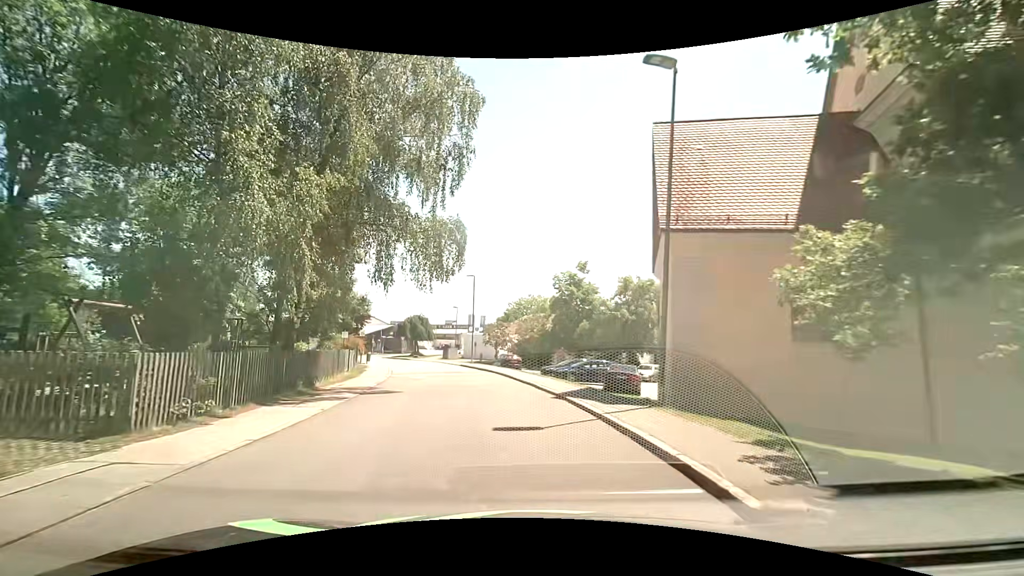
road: residential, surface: asphalt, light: Day
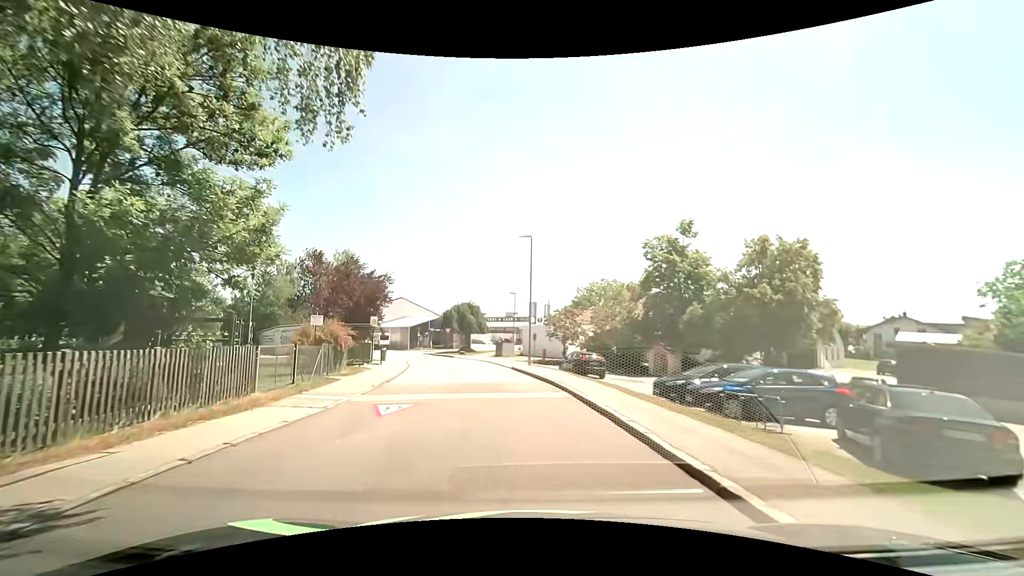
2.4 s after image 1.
(-1.0, +14.7) m; -6°
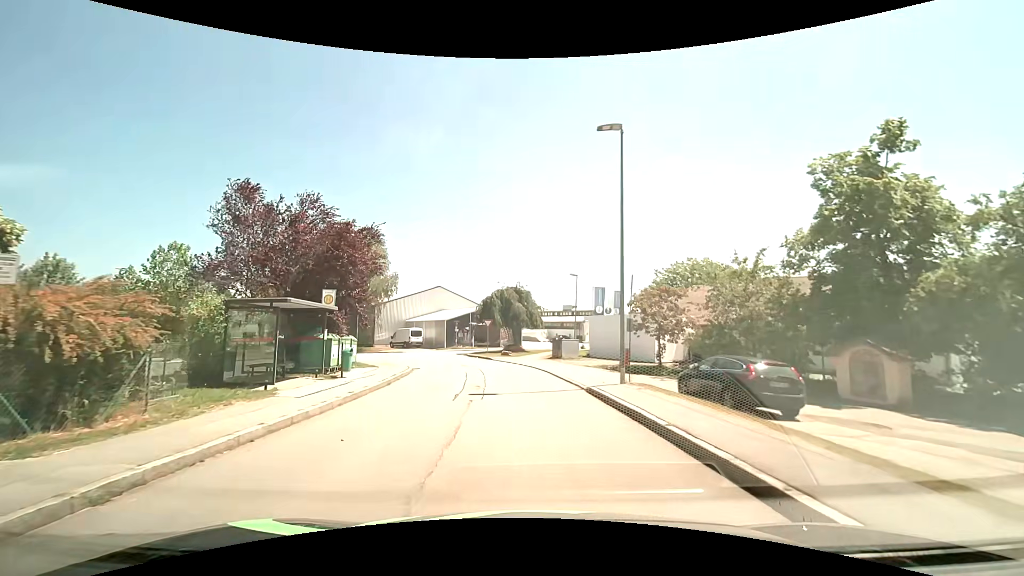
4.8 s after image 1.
(-1.1, +15.2) m; -8°
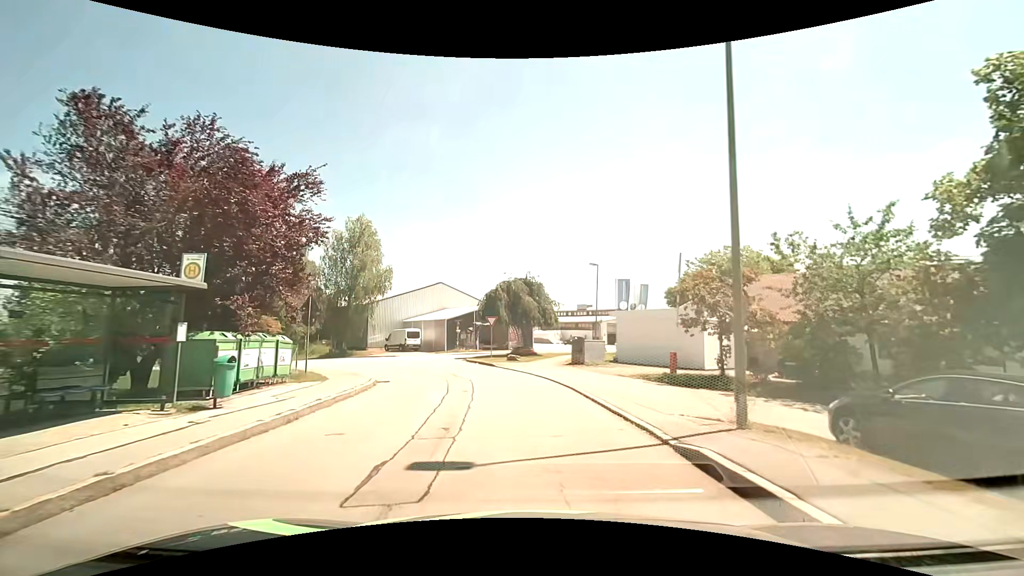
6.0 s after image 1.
(-0.1, +7.6) m; -1°
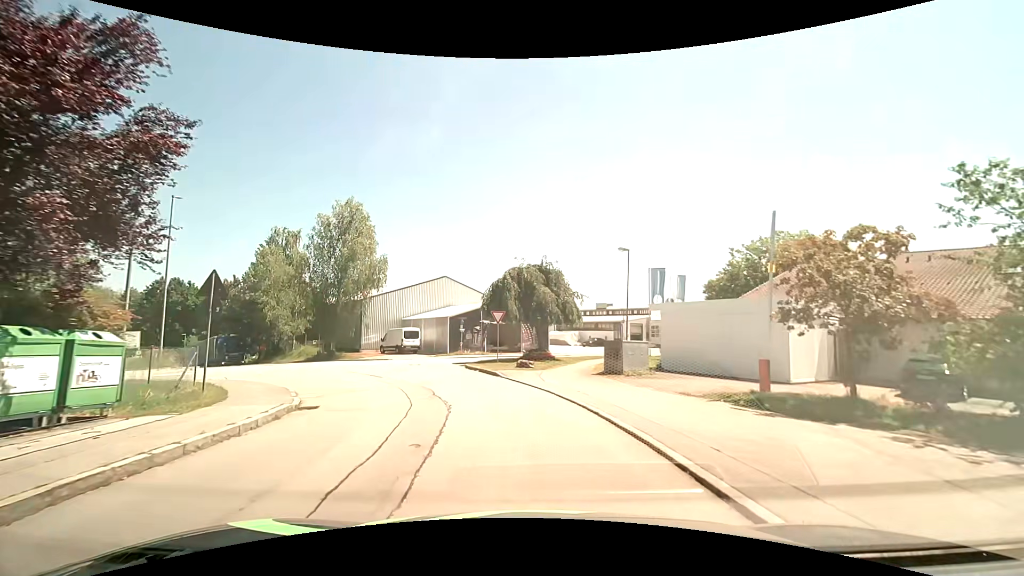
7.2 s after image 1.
(-0.1, +7.4) m; -2°
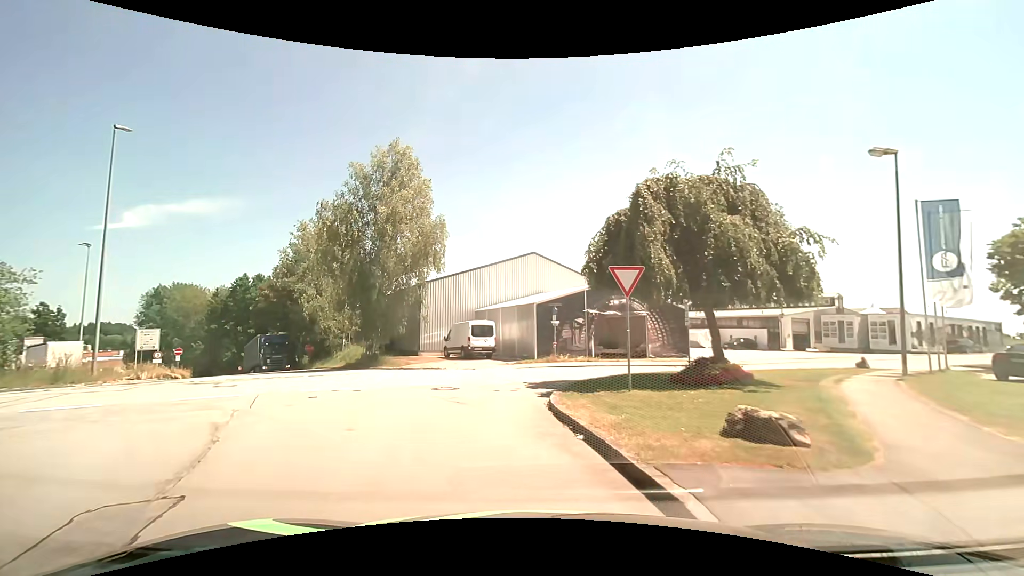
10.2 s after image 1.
(-1.2, +16.2) m; -11°
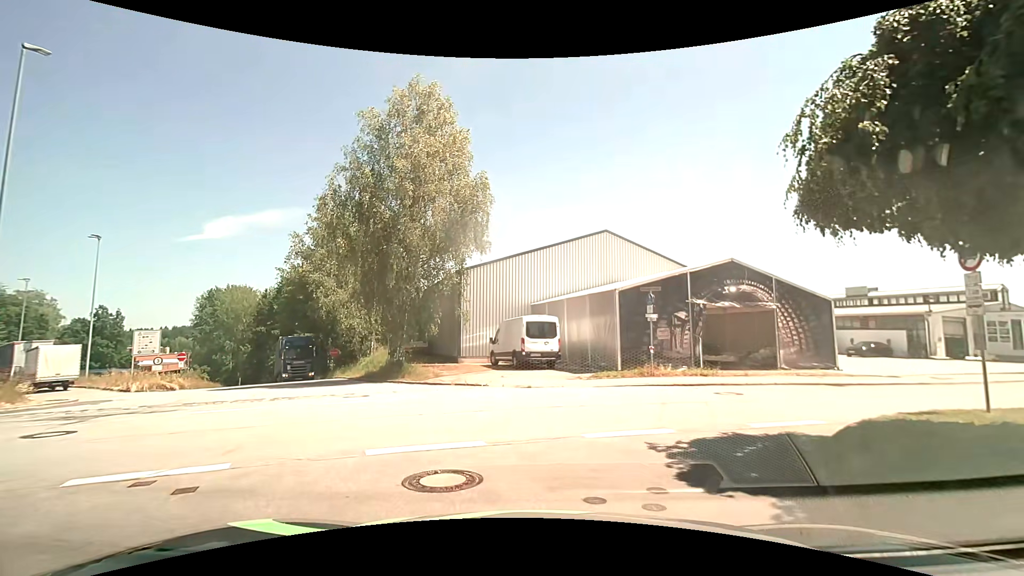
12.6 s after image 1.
(-0.8, +9.0) m; -8°
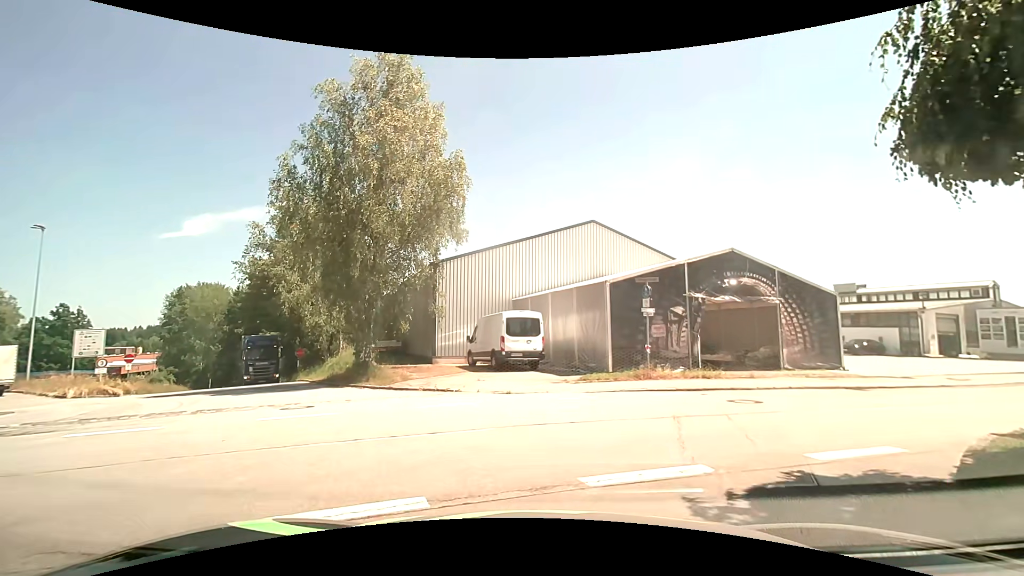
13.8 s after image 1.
(+0.1, +2.3) m; +3°
(+3, +9) (+11, +14) (+21, +18) (+30, +22) (+39, +26) (+48, +29) (+58, +33) (+67, +37) (+76, +41) (+85, +45) m
